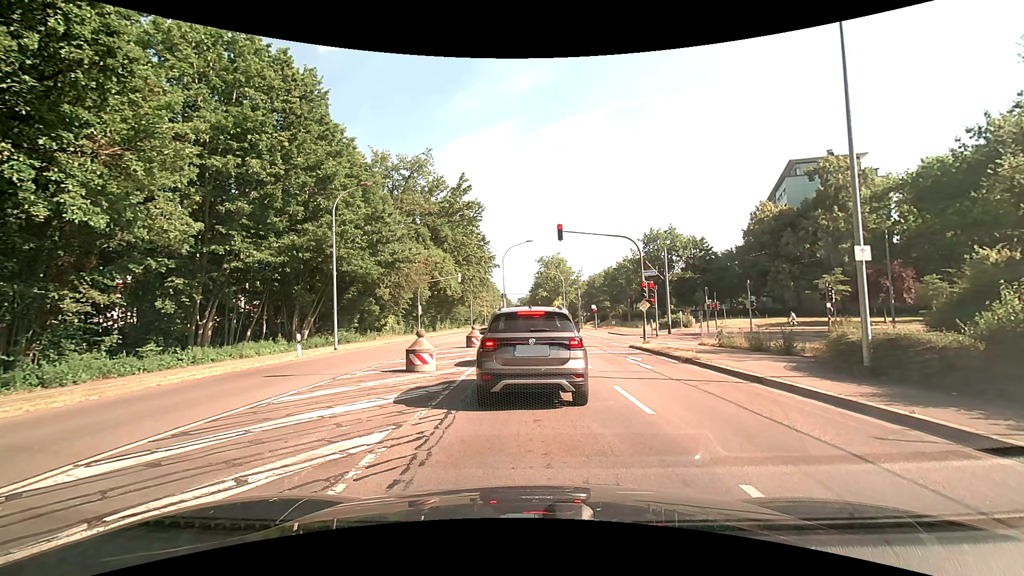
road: secondary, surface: asphalt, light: Day
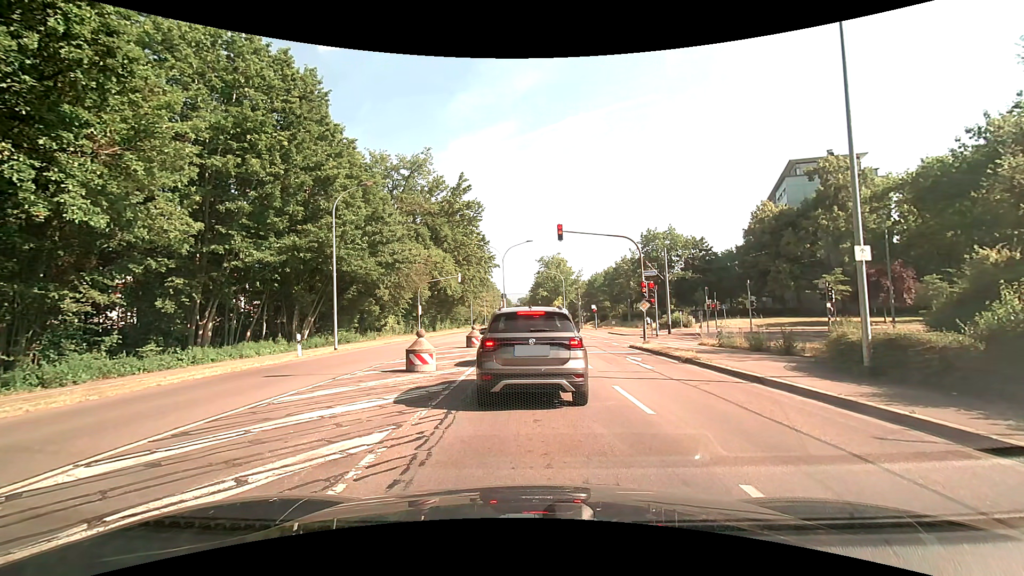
(0.0, 0.0) m; 0°
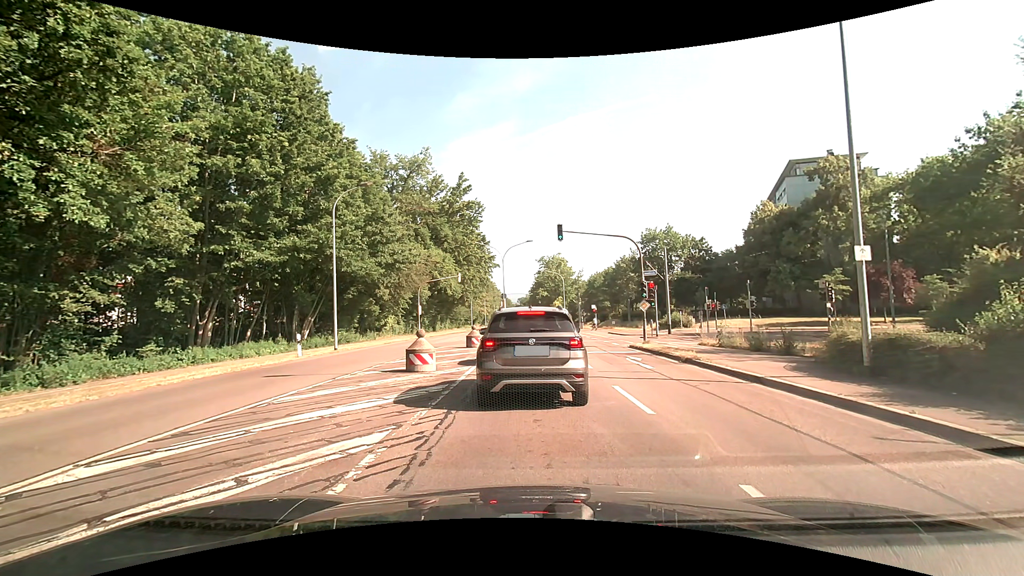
(0.0, 0.0) m; 0°
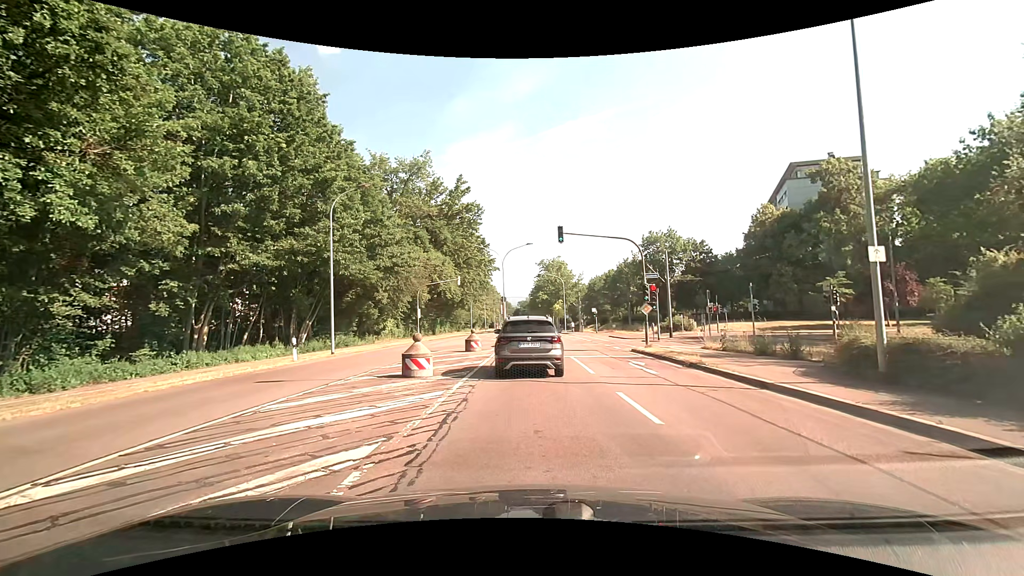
(0.0, +0.4) m; 0°
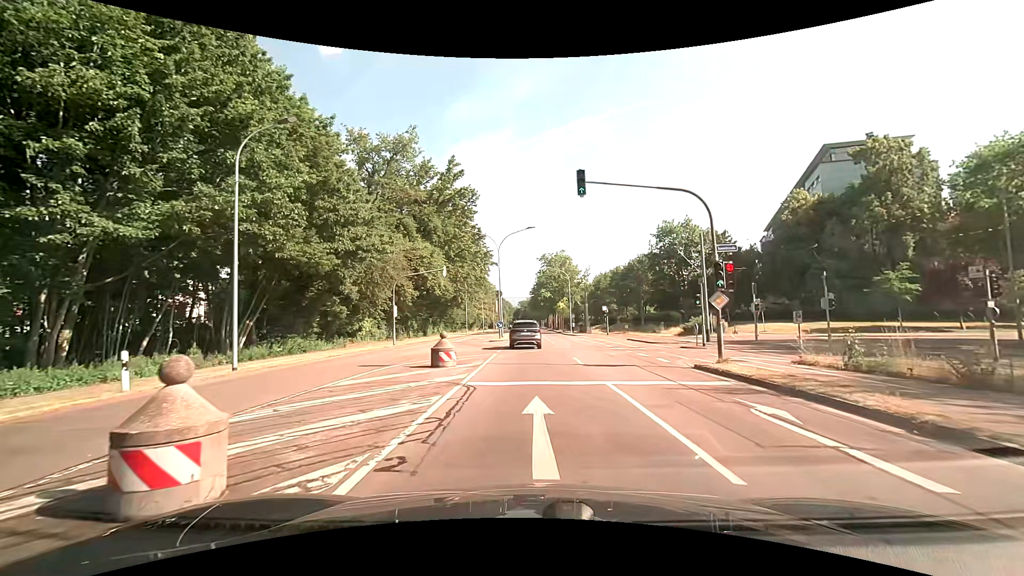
(-0.2, +9.5) m; -1°
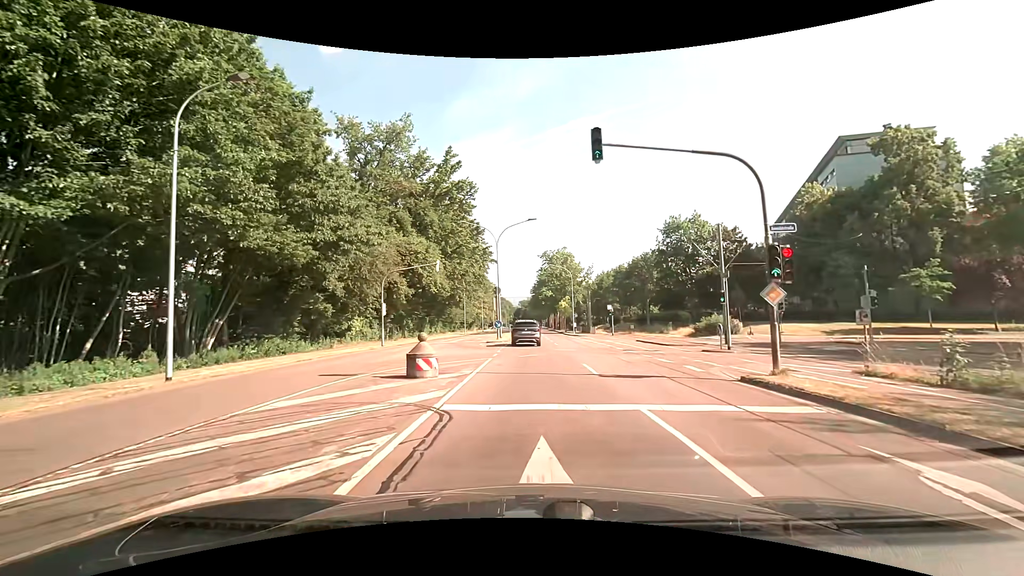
(0.0, +3.4) m; -1°
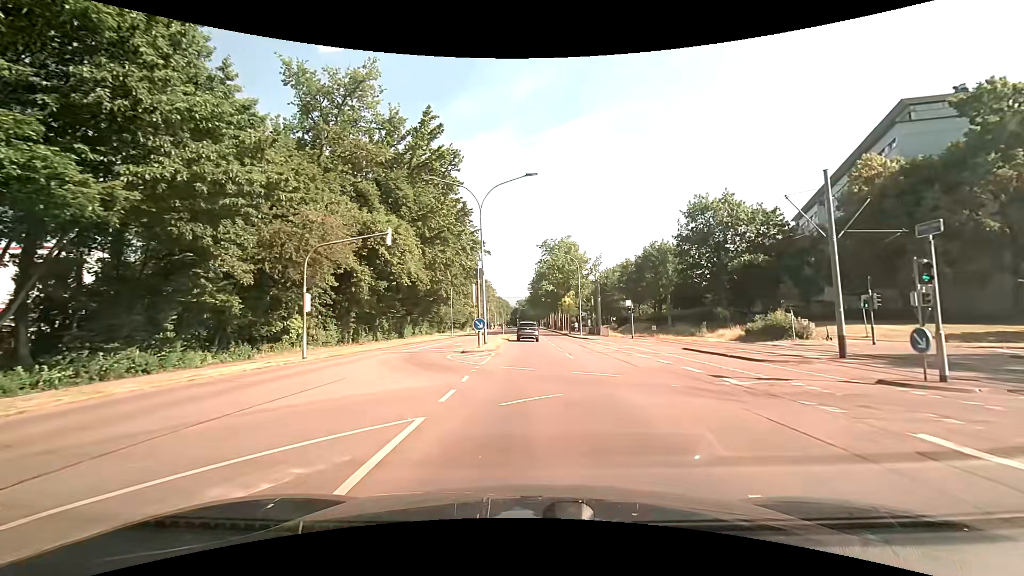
(+0.2, +12.6) m; +1°
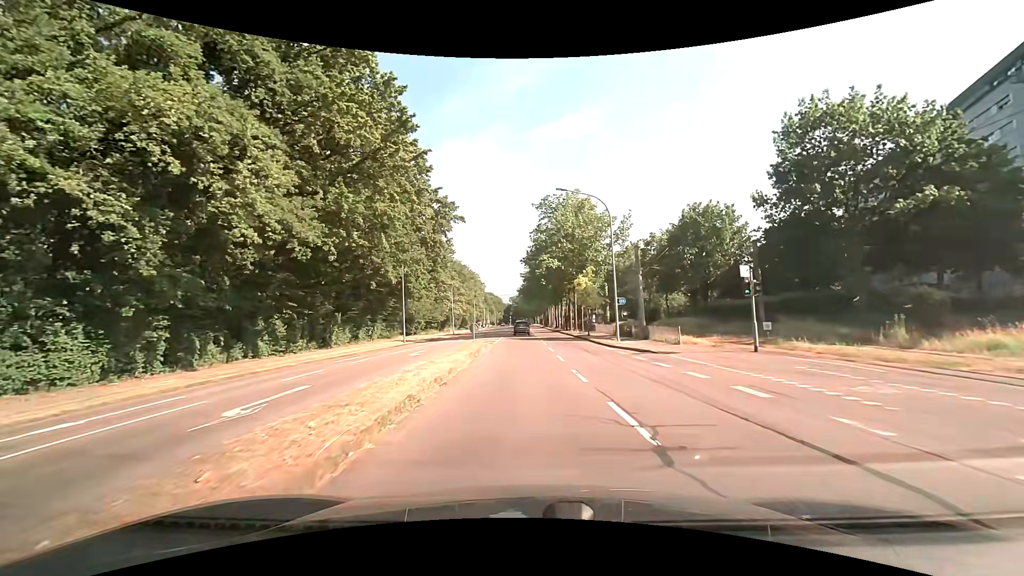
(+0.2, +26.2) m; +1°
(0, +10) (0, +20) (0, +30) (+1, +40) (+1, +50) (+1, +60) (+2, +70) (+1, +80) (+1, +90) (+1, +100) m
